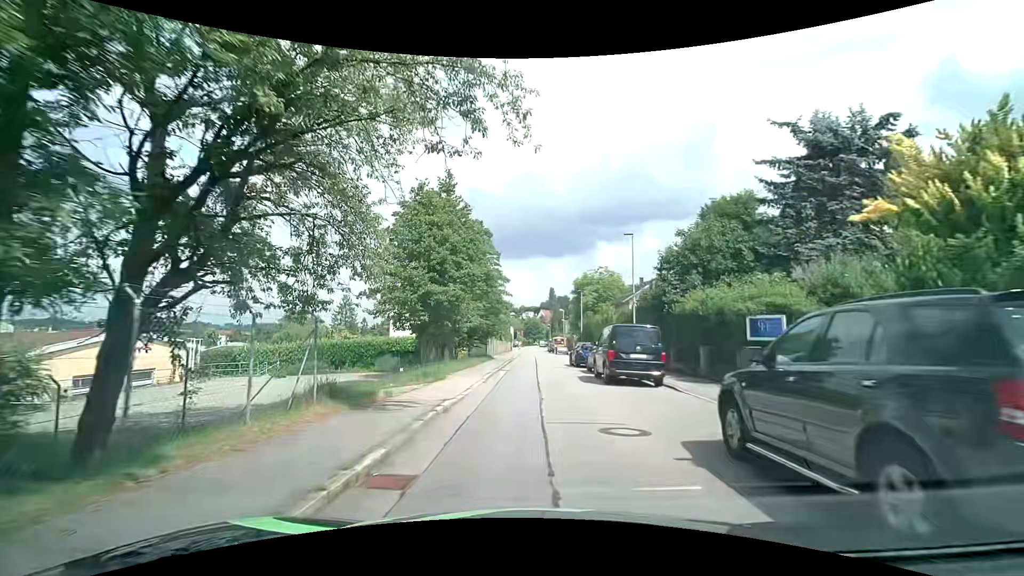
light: Day
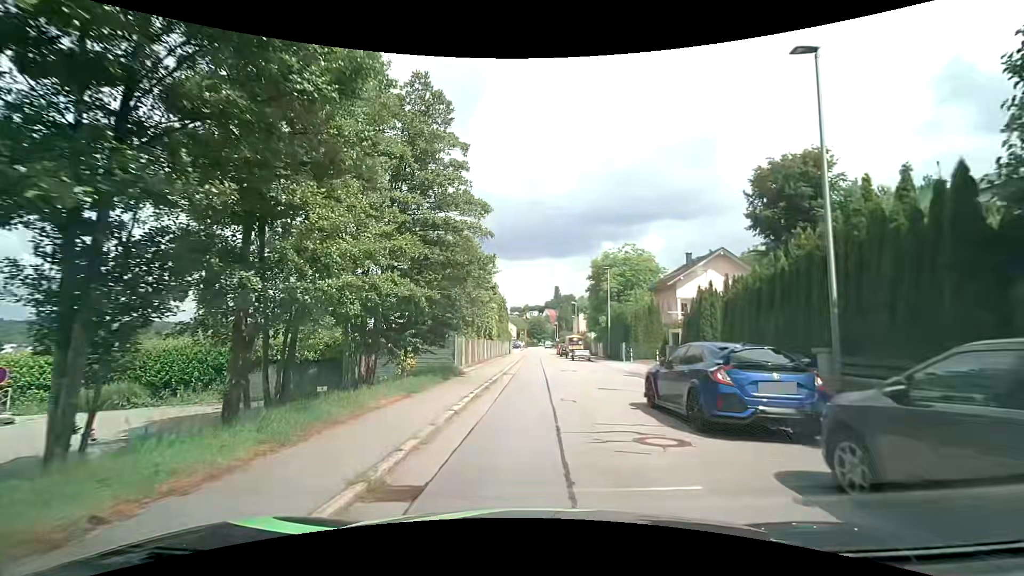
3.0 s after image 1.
(+0.2, +19.9) m; +1°
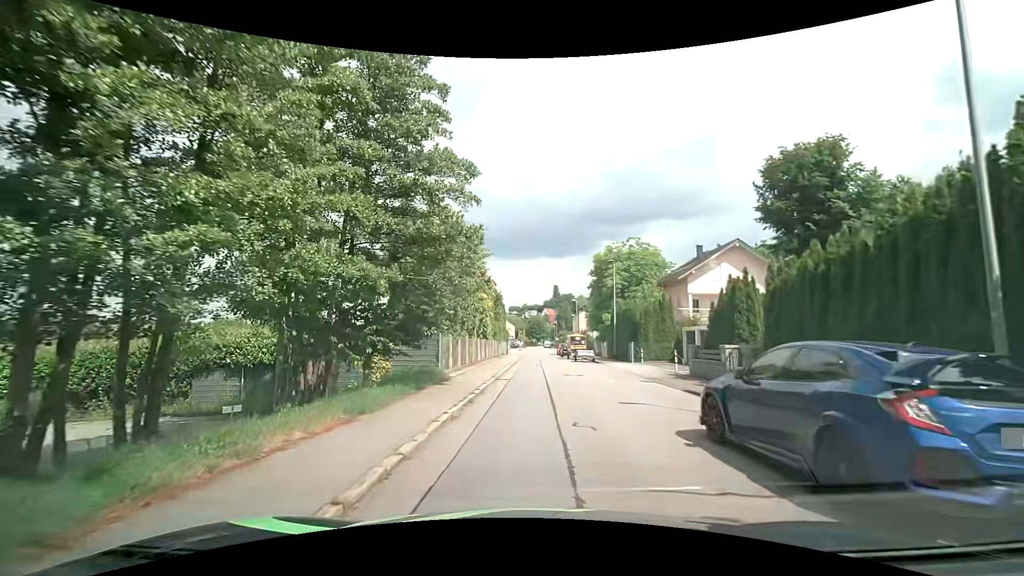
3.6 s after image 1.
(0.0, +3.8) m; -1°
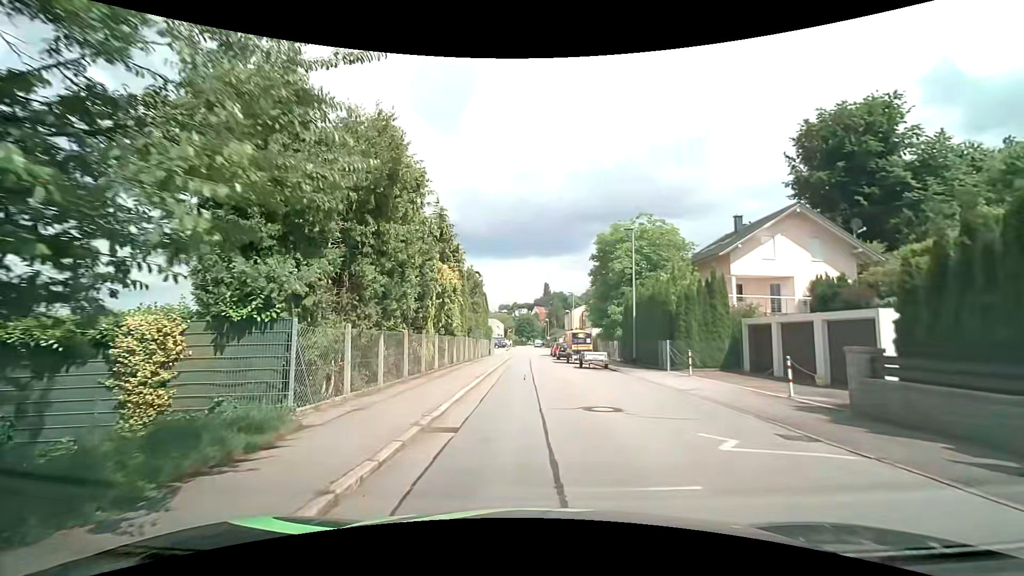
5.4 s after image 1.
(+0.2, +11.5) m; 0°
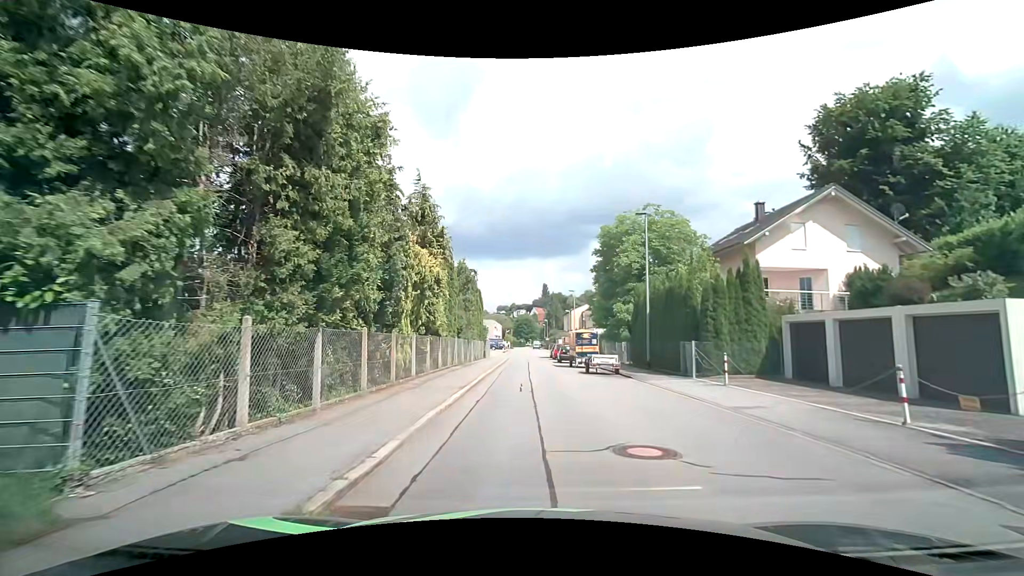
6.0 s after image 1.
(+0.1, +3.9) m; +2°
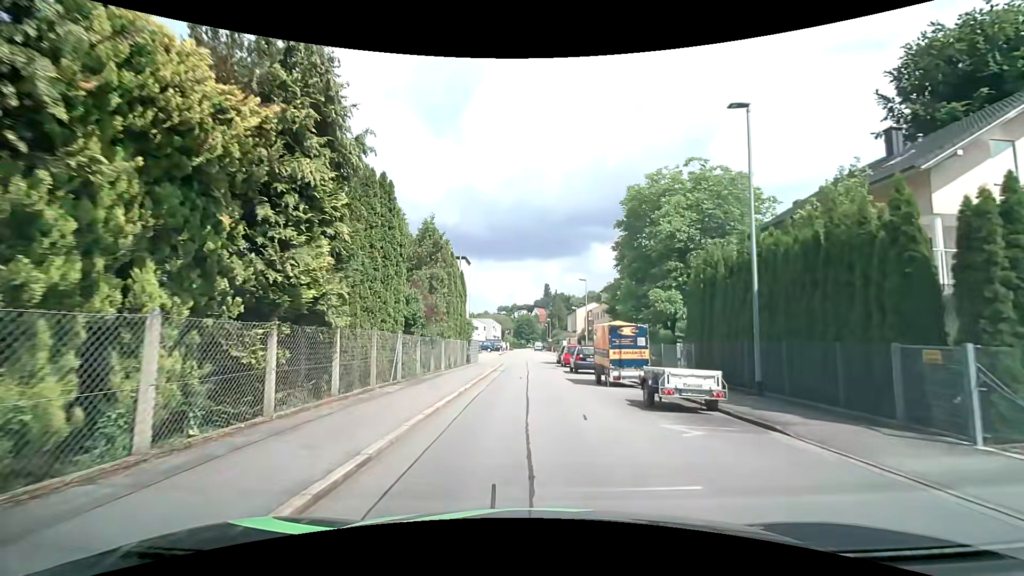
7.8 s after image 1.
(0.0, +12.3) m; 0°
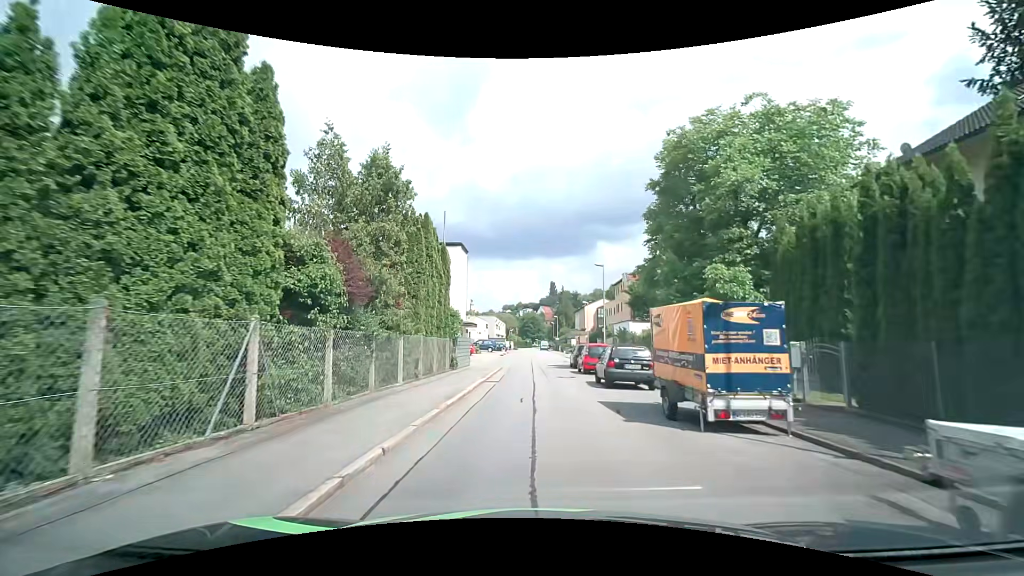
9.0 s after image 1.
(0.0, +8.8) m; -1°
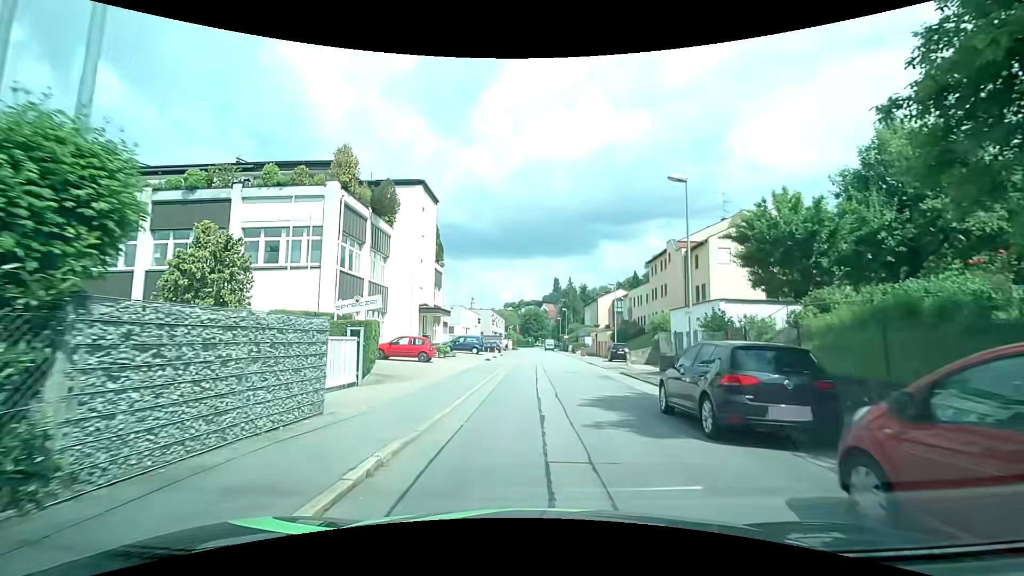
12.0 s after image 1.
(+0.2, +22.1) m; +1°
(0, +10) (0, +20) (+1, +30) (+2, +40) (+2, +50) (+2, +60) (+2, +70) (+2, +80) (+2, +90) (+1, +100) m
